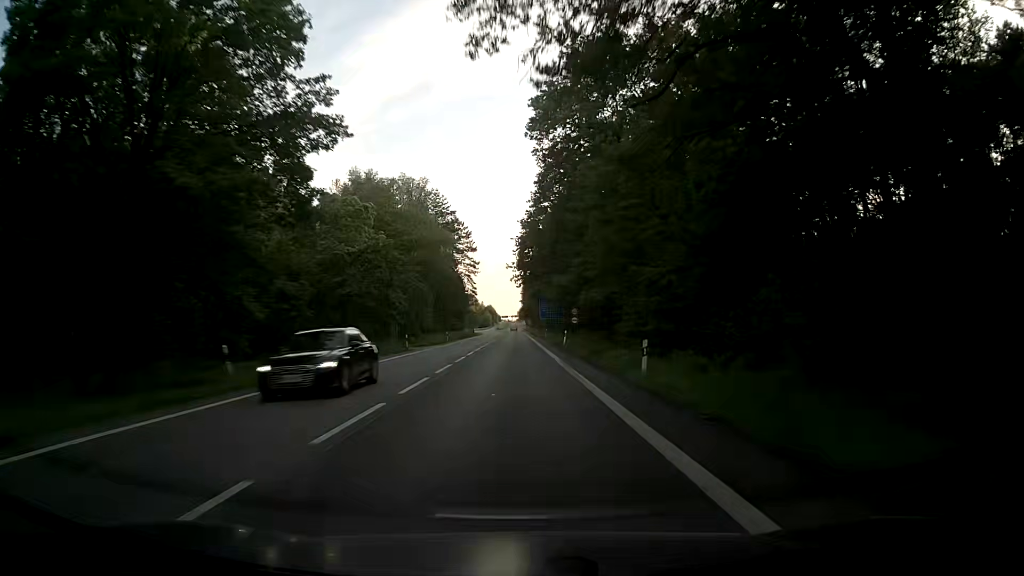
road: secondary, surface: asphalt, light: Day
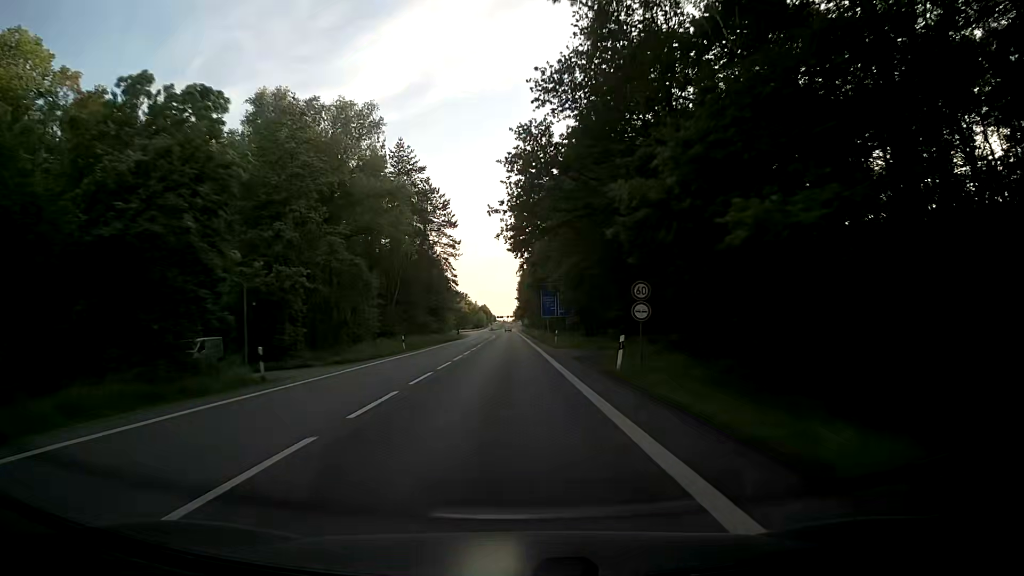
(+0.1, +27.8) m; 0°
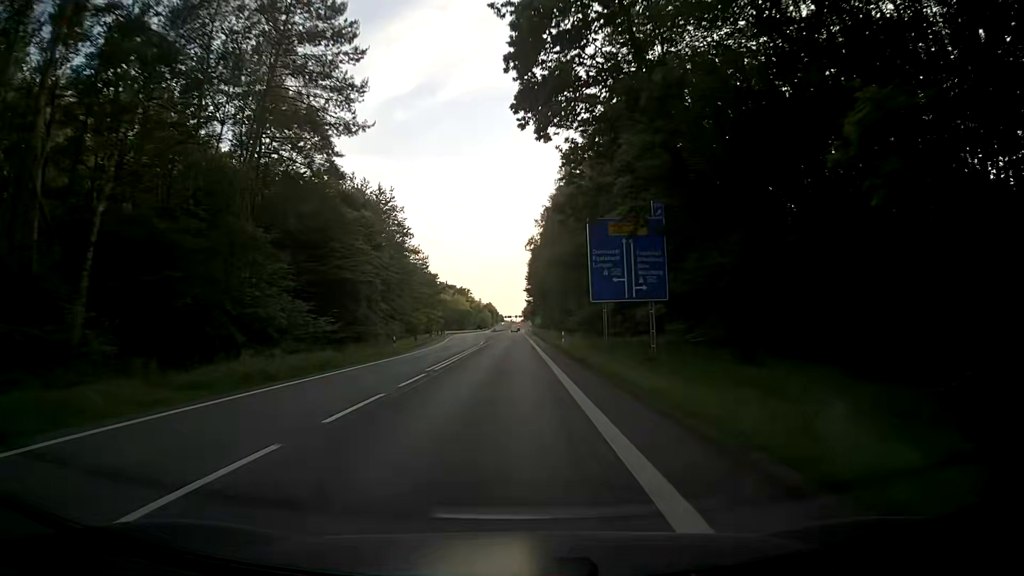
(+0.1, +54.9) m; 0°
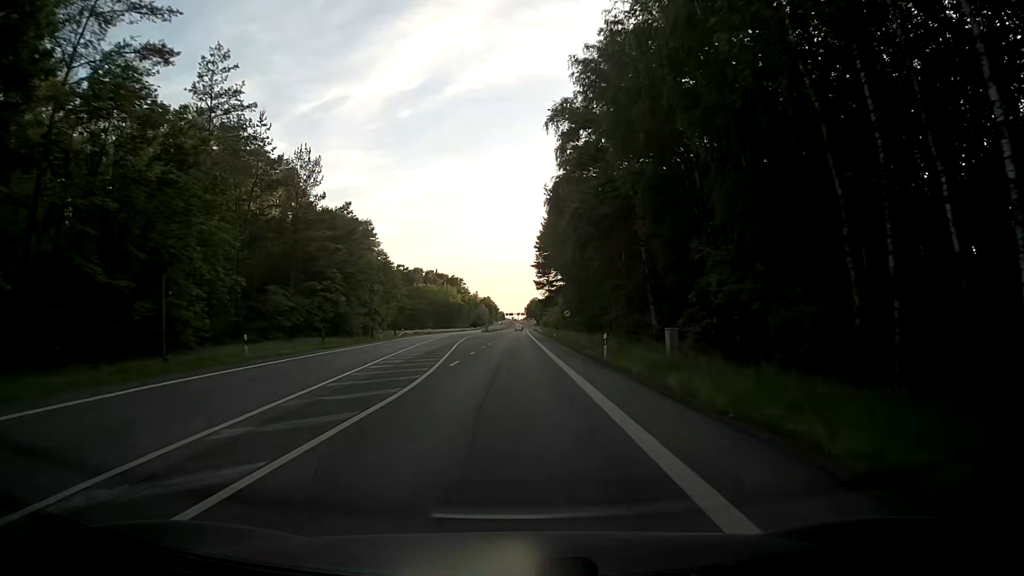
(-0.4, +68.0) m; 0°
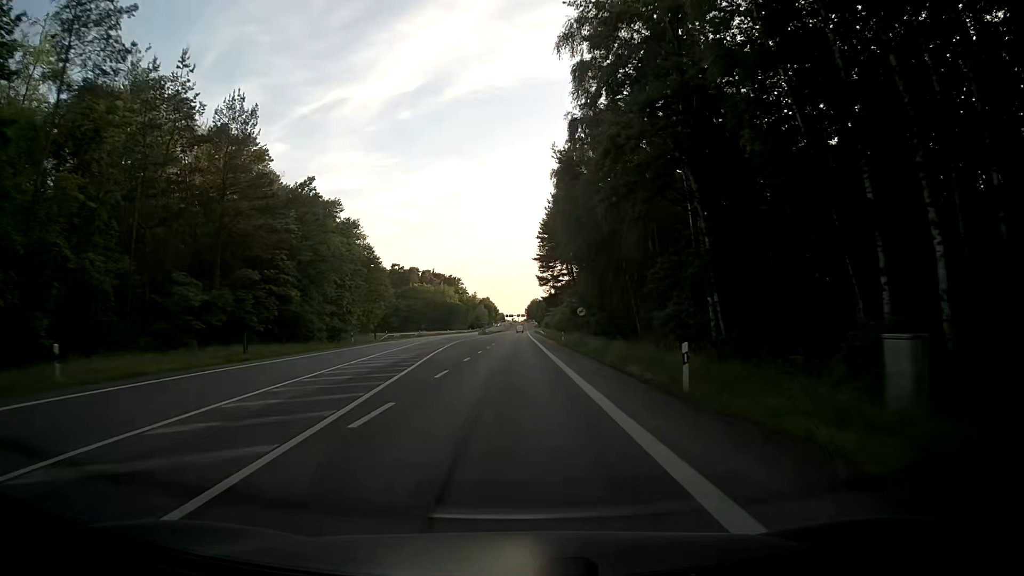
(0.0, +13.5) m; 0°
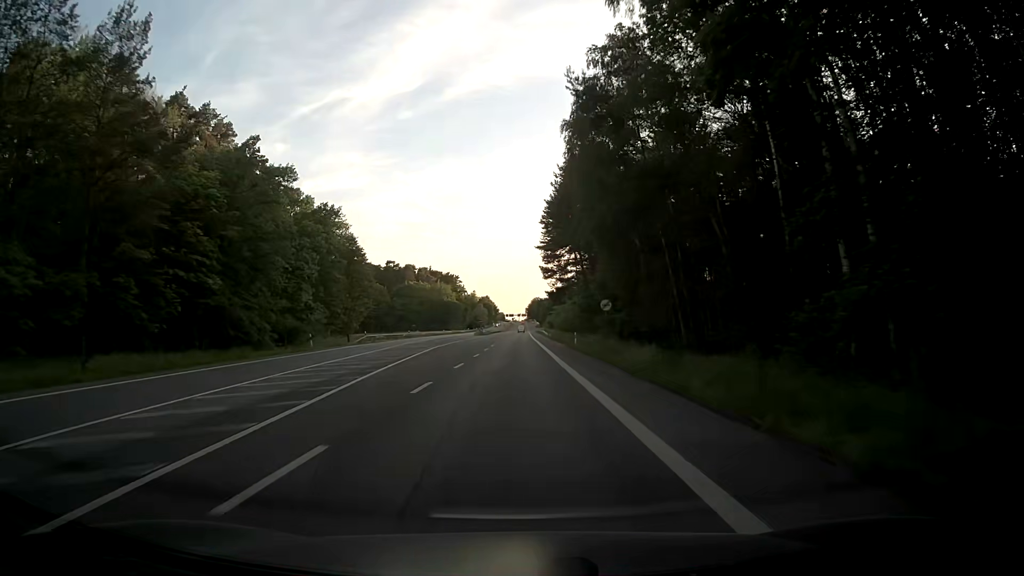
(-0.1, +13.5) m; 0°
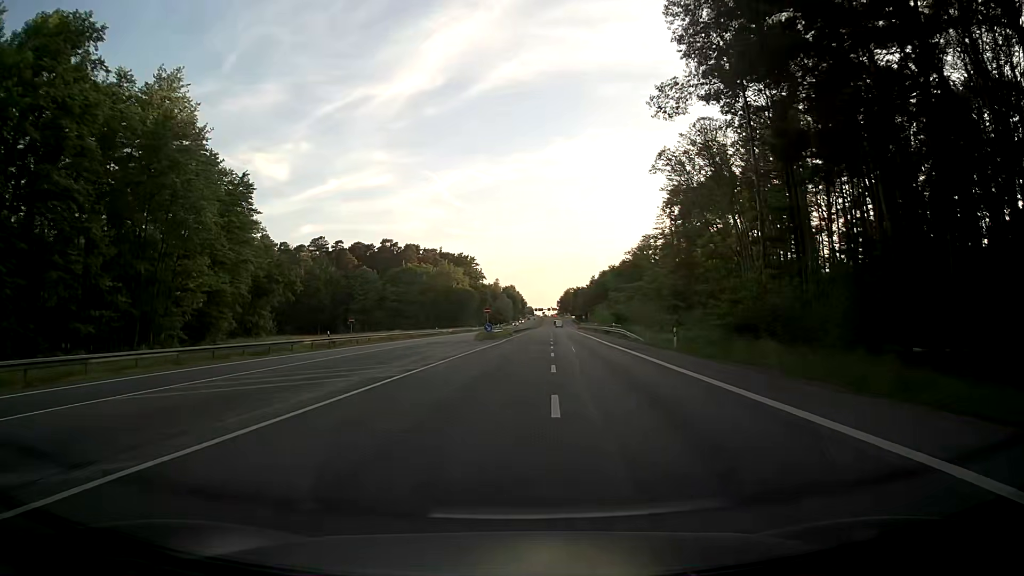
(-1.6, +66.2) m; -3°
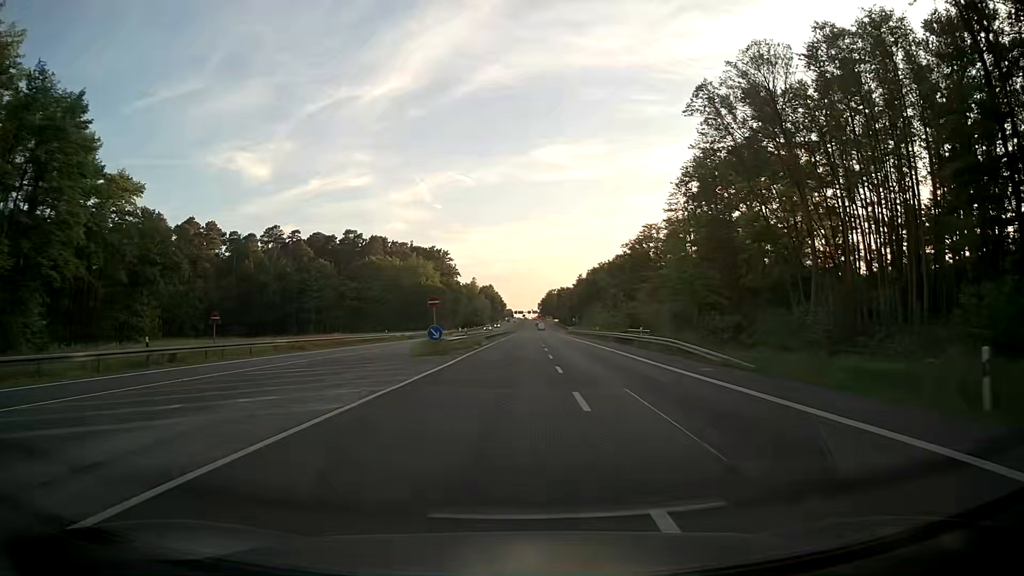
(+0.7, +25.9) m; +2°
(0, +10) (0, +20) (0, +30) (+1, +40) (+1, +50) (+1, +60) (+1, +70) (+1, +80) (+1, +90) (+2, +100) m
